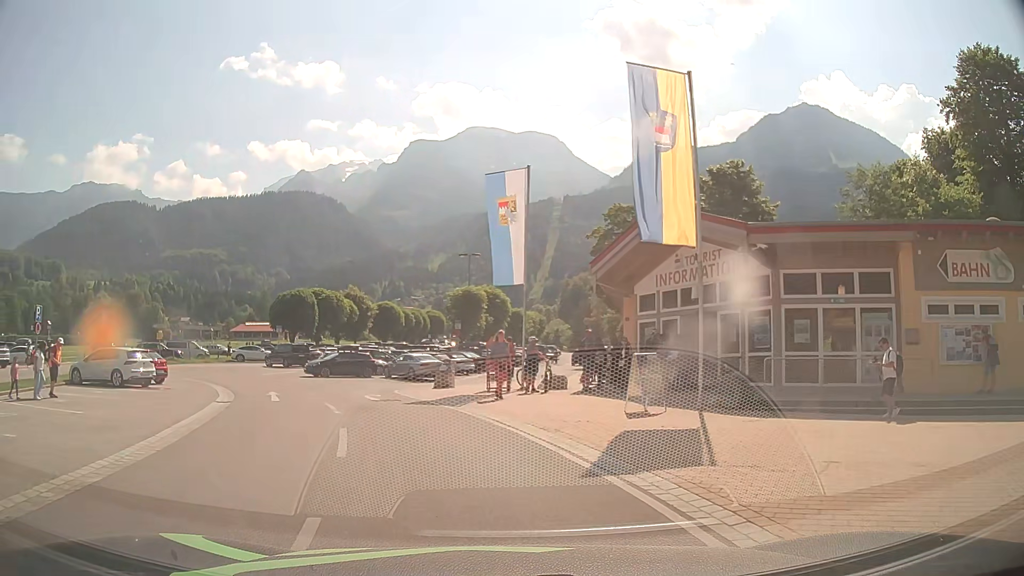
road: service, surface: asphalt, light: Day
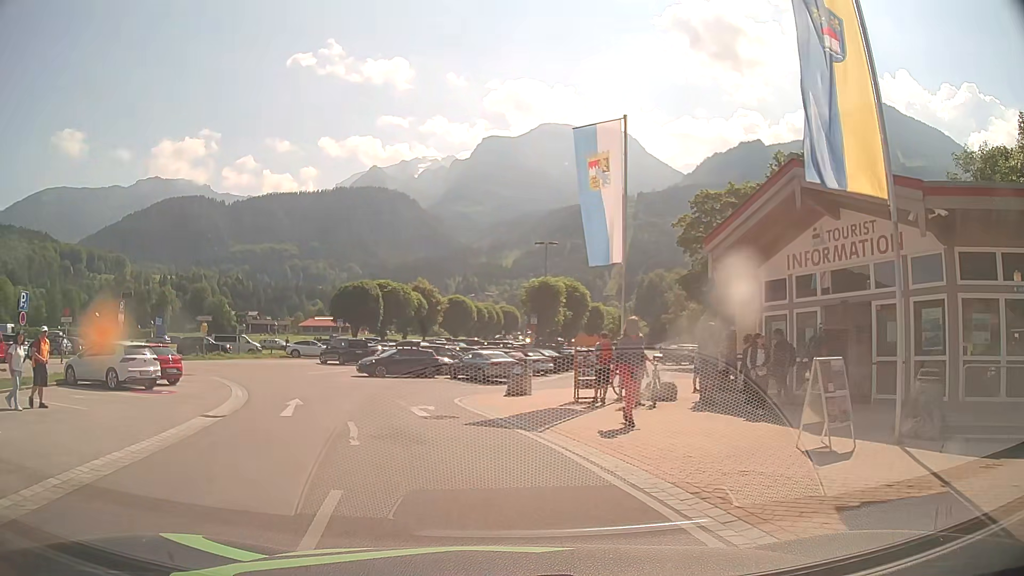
(-0.3, +5.1) m; -7°
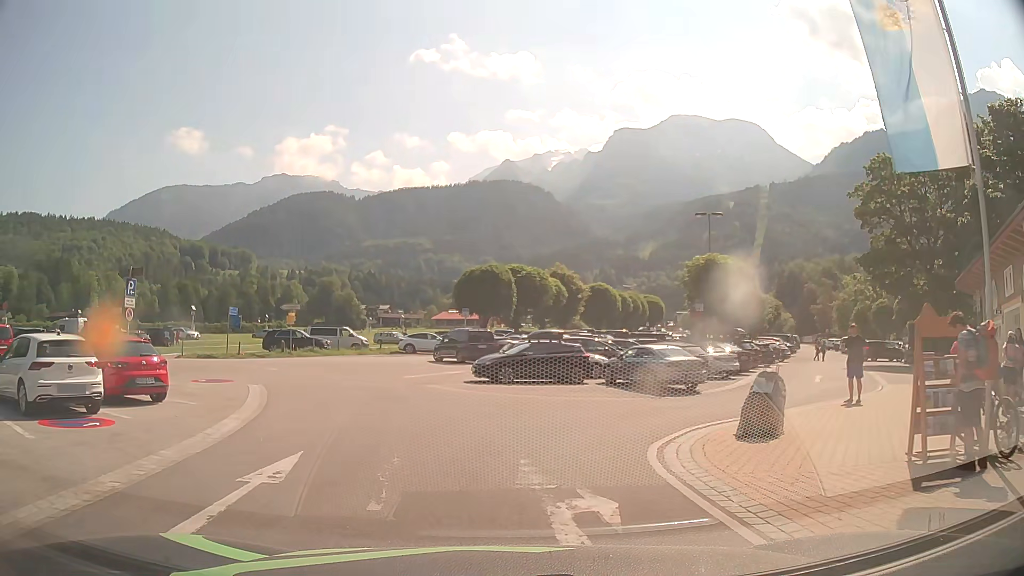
(-0.9, +9.9) m; -11°
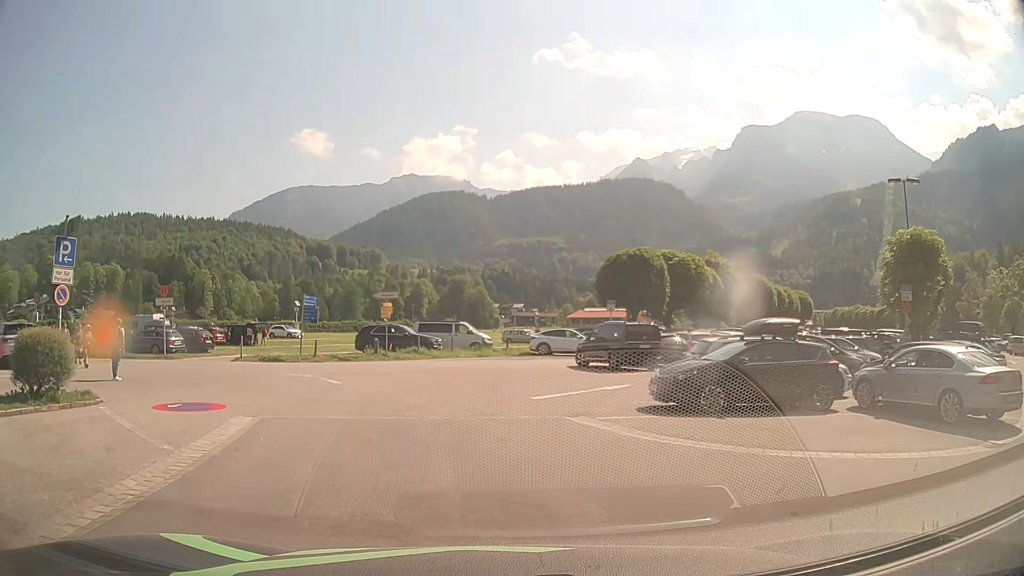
(-0.9, +10.2) m; -11°
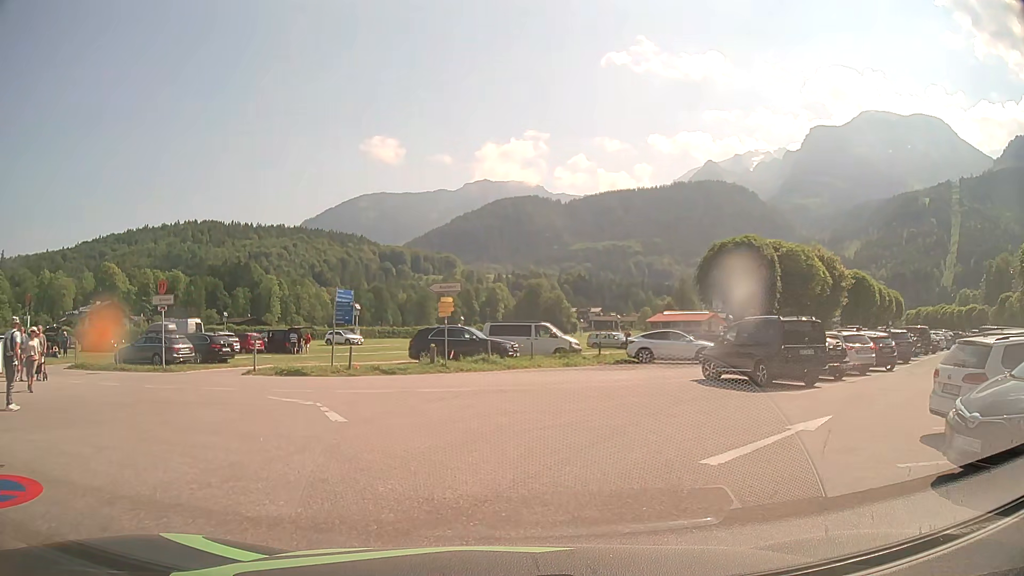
(-0.5, +7.9) m; -6°
